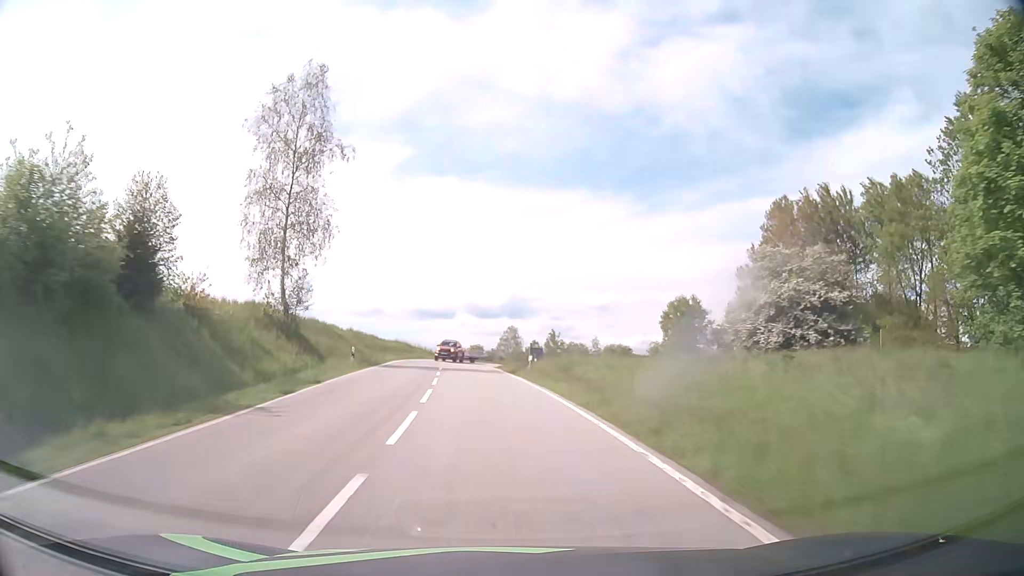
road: secondary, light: Day
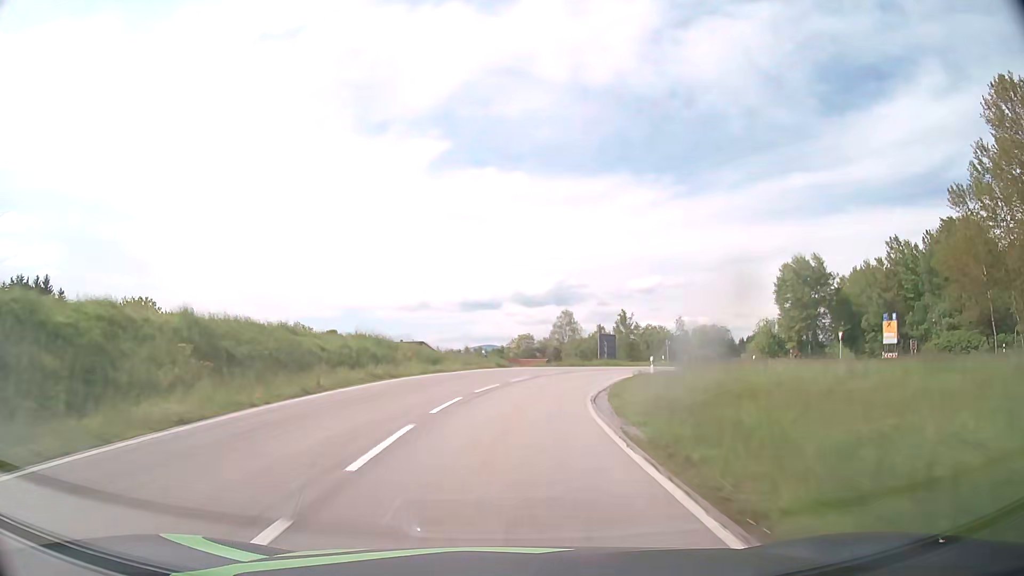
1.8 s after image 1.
(-2.2, +36.9) m; -5°
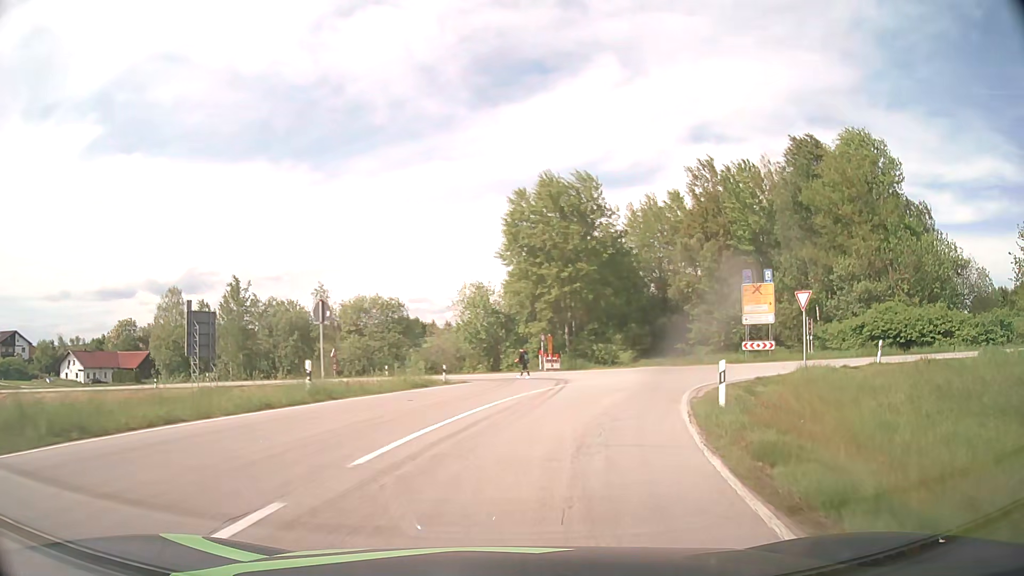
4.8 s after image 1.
(+8.8, +43.5) m; +31°
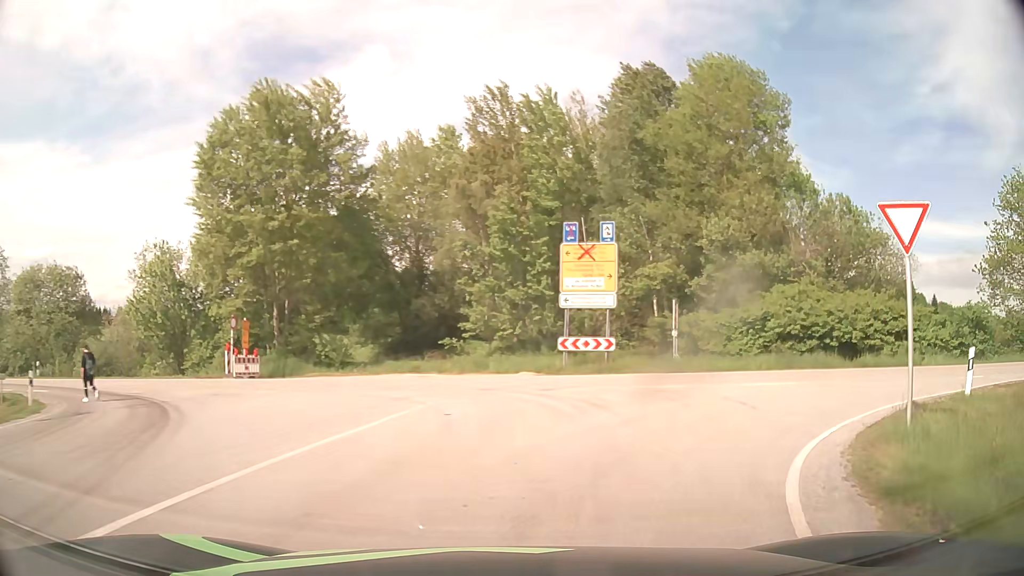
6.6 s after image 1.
(+3.2, +18.4) m; +21°
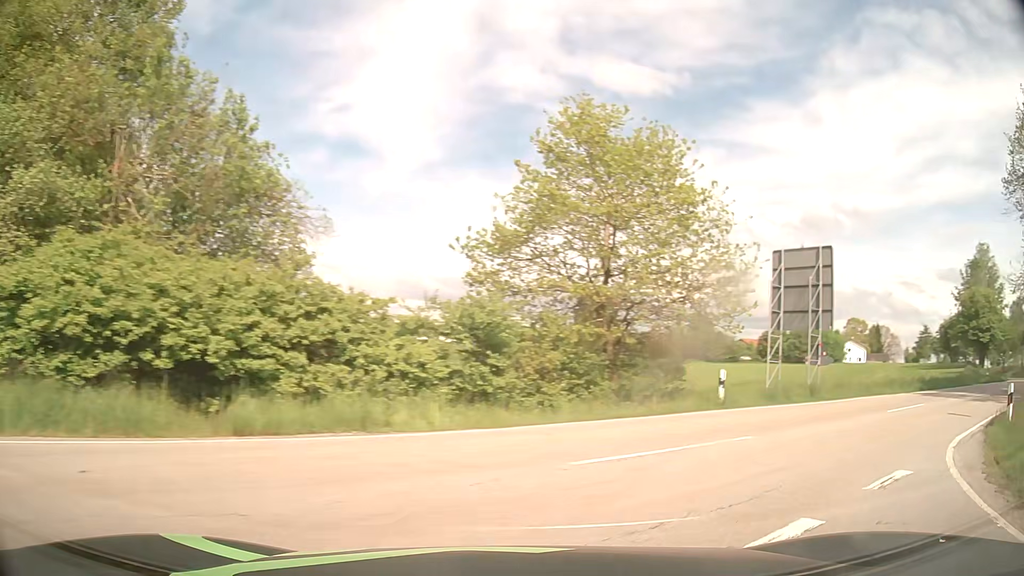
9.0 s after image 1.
(+6.7, +15.1) m; +56°
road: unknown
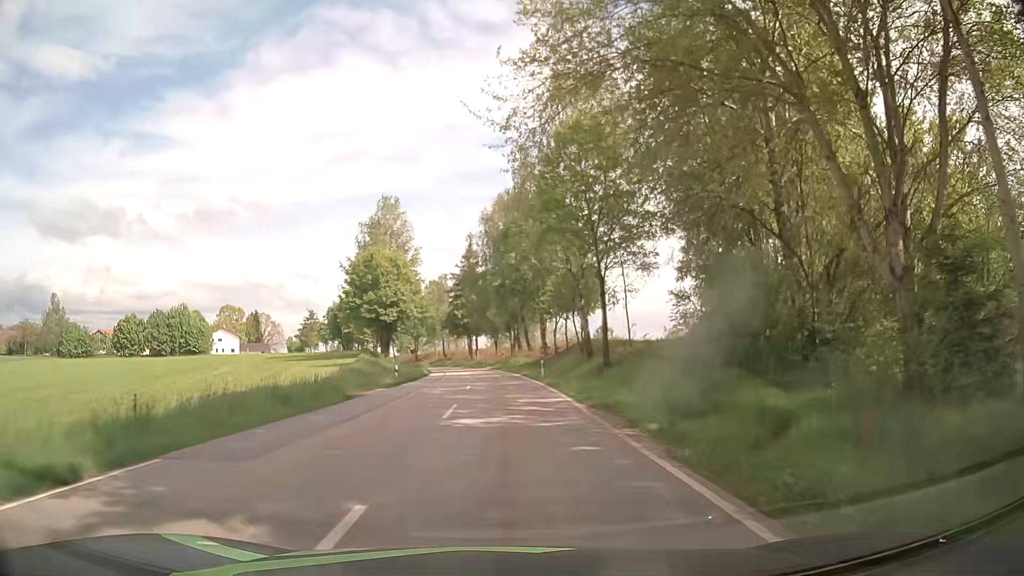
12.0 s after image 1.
(+19.0, +22.3) m; +53°
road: tertiary
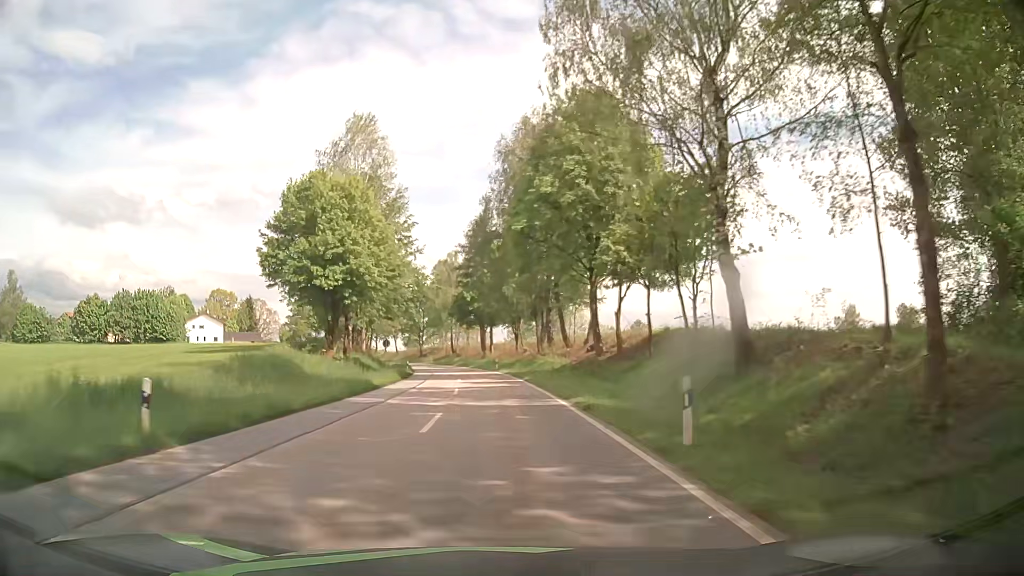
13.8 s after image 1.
(0.0, +28.8) m; -1°
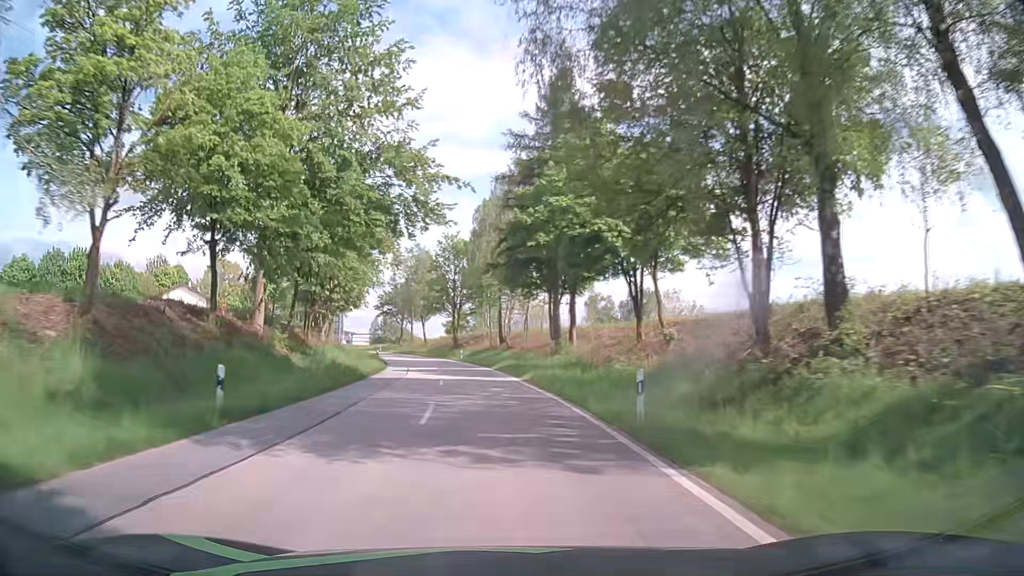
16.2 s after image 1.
(-1.9, +48.4) m; -4°
(0, +10) (-1, +20) (-2, +30) (-3, +40) (-4, +50) (-6, +60) (-9, +69) (-12, +79) (-15, +88) (-19, +98) m
